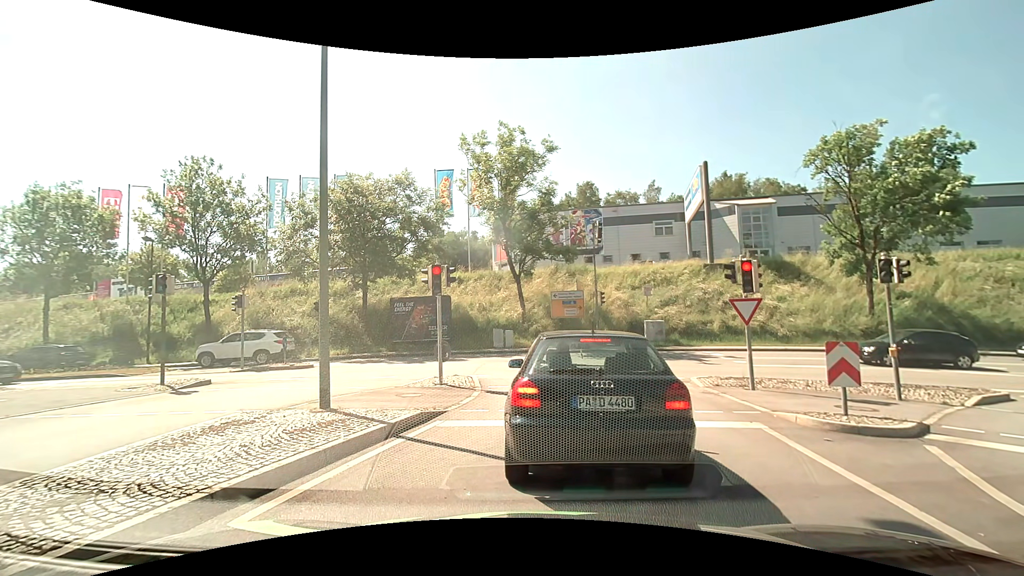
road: primary_link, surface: asphalt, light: Day
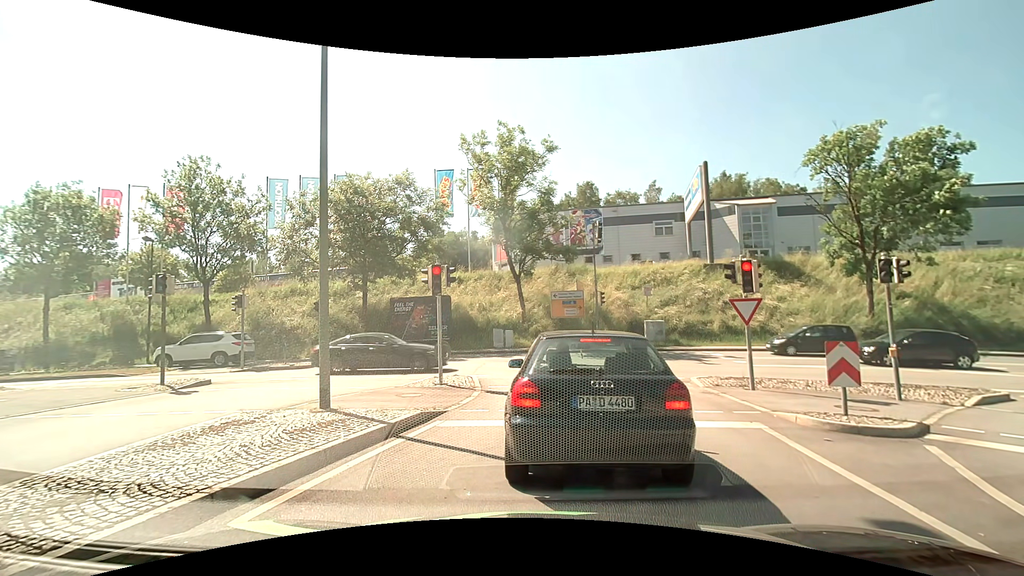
(0.0, 0.0) m; 0°
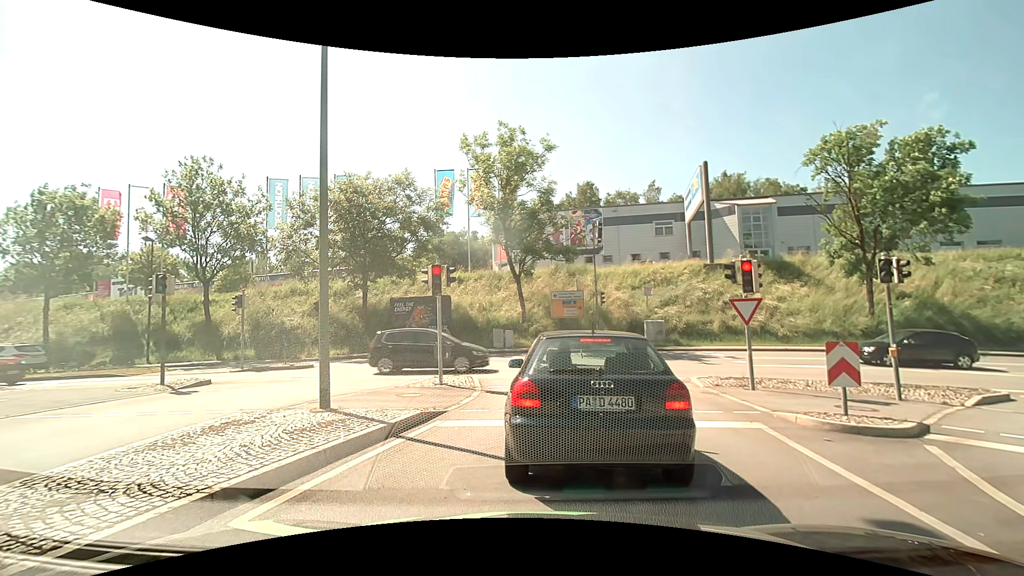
(0.0, 0.0) m; 0°
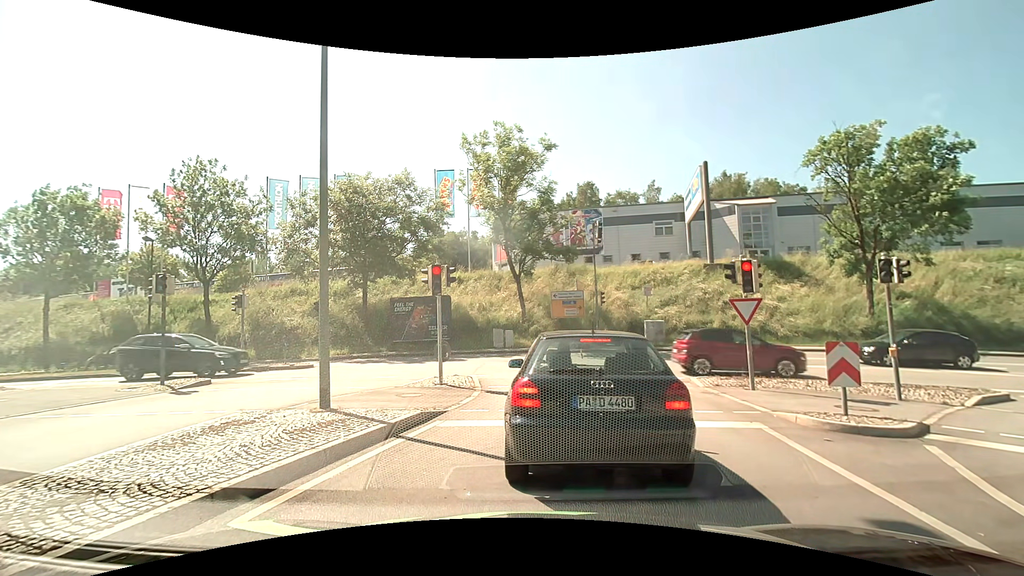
(0.0, 0.0) m; 0°
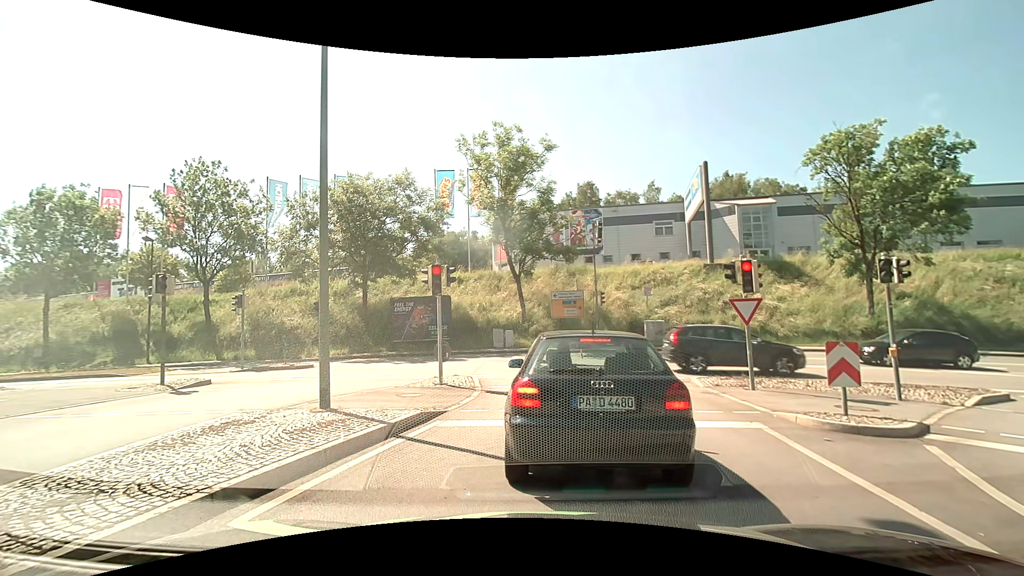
(0.0, 0.0) m; 0°
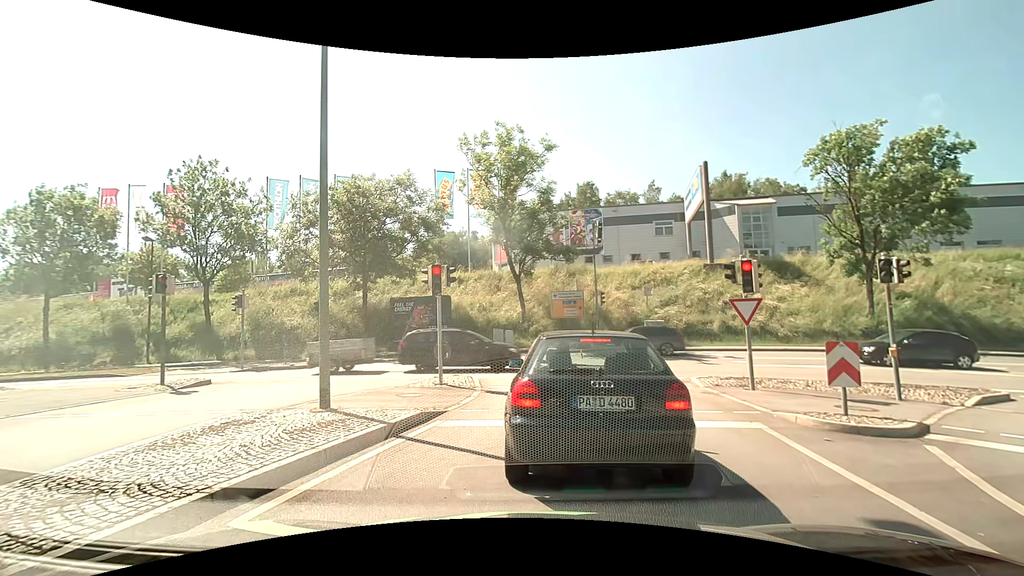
(0.0, 0.0) m; 0°
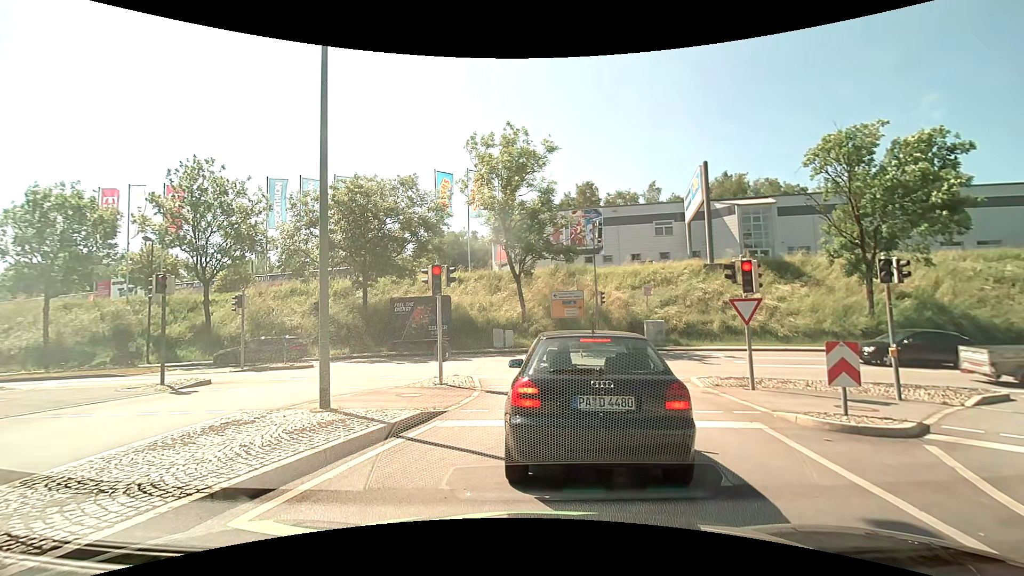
(0.0, 0.0) m; 0°
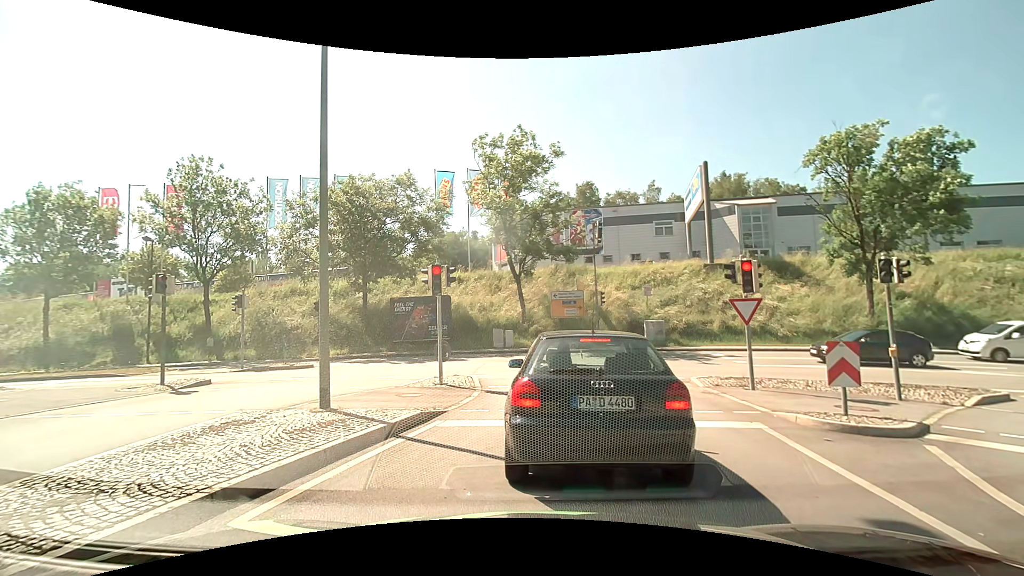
(0.0, 0.0) m; 0°
(0, +10) (-1, +20) (-8, +26) (-18, +28) (-28, +27) (-38, +27) (-48, +26) (-58, +25) (-68, +24) (-78, +24) m
